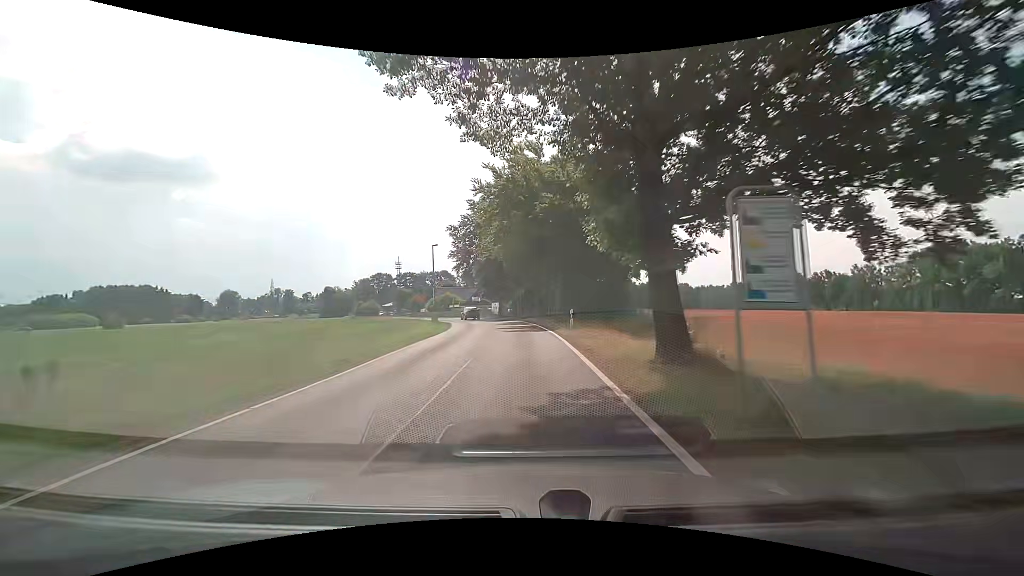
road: tertiary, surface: asphalt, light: Day
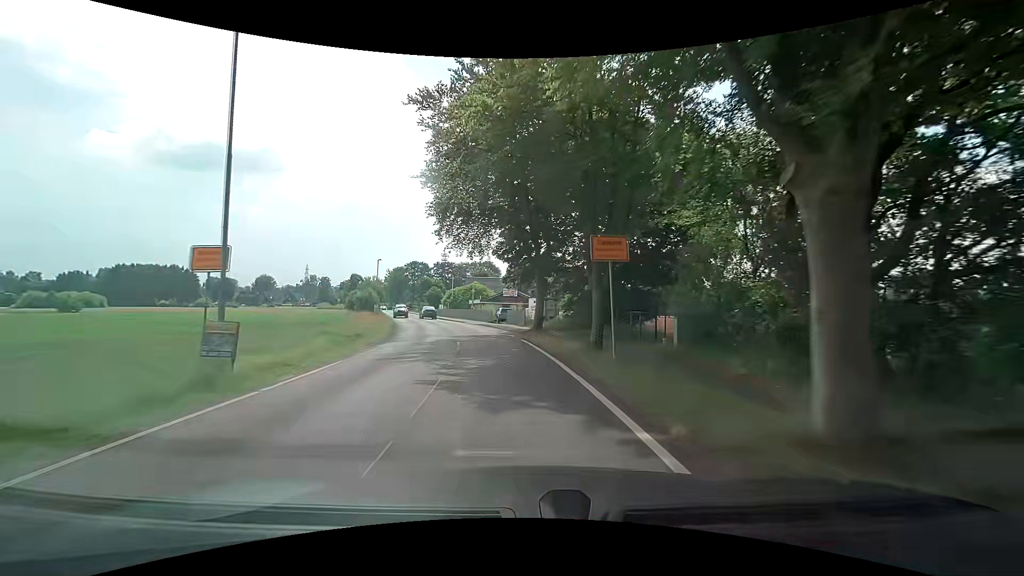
(-1.1, +37.5) m; -6°
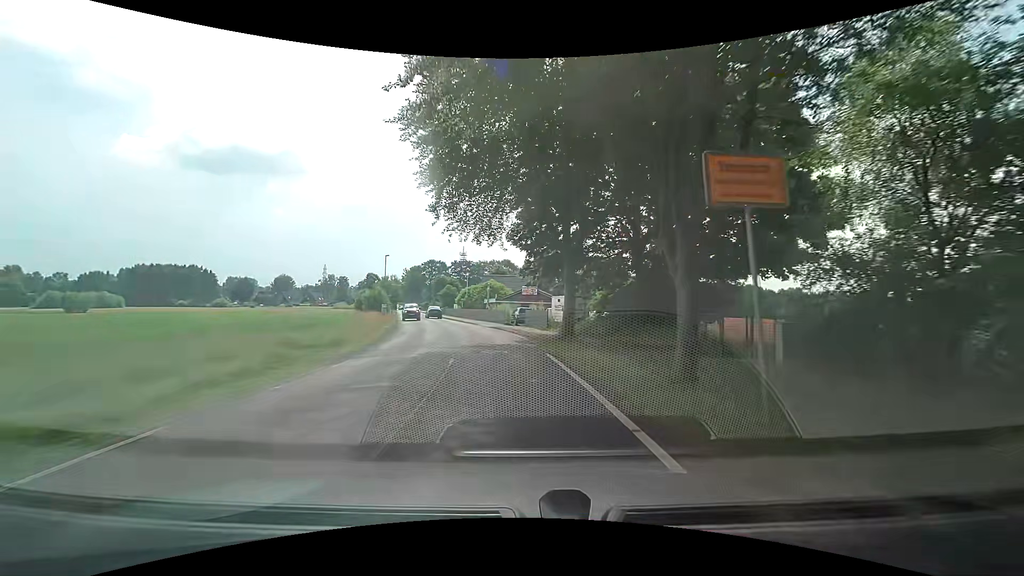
(-0.1, +6.8) m; -1°
(0, +10) (-1, +20) (-3, +30) (-5, +40) (-8, +49) (-10, +59) (-13, +69) (-15, +78) (-18, +88) (-21, +98) m
